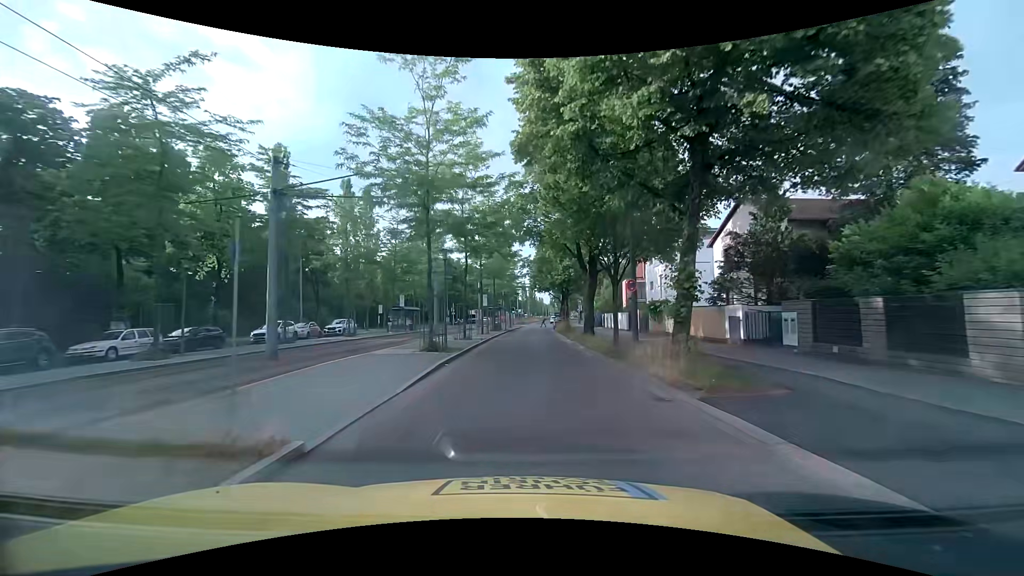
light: Day
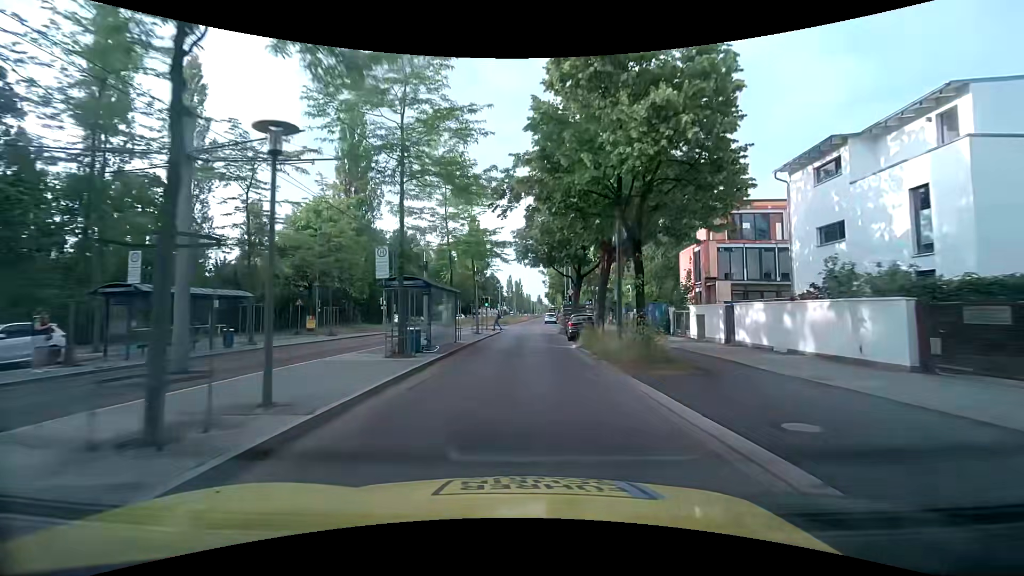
(+0.2, +33.2) m; +1°
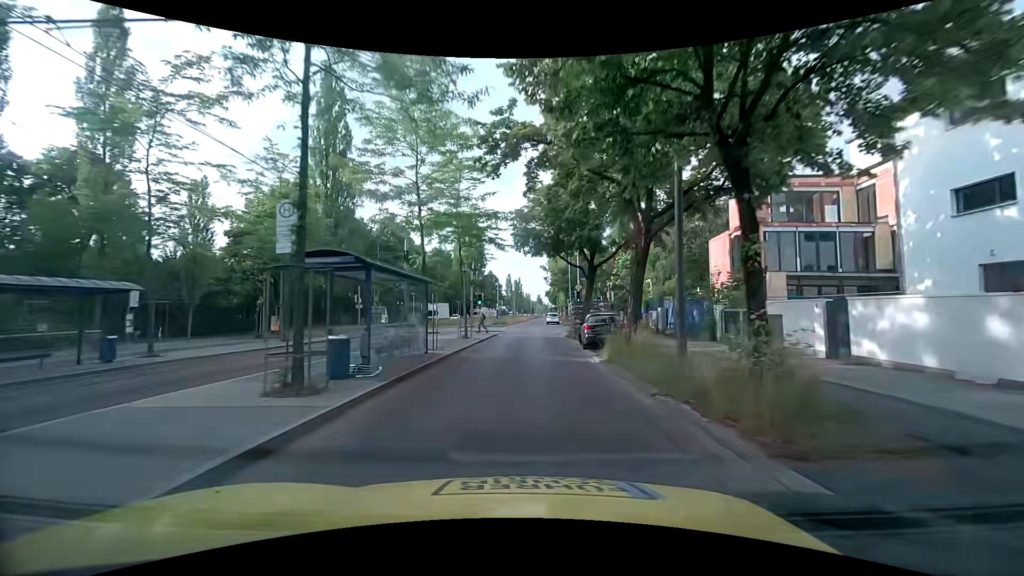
(0.0, +6.9) m; 0°
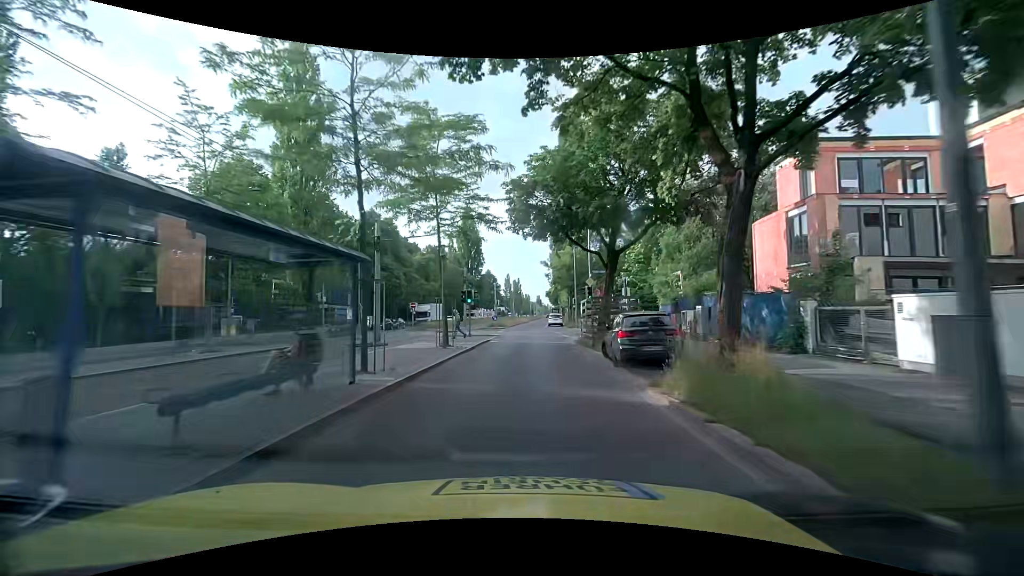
(0.0, +6.9) m; 0°
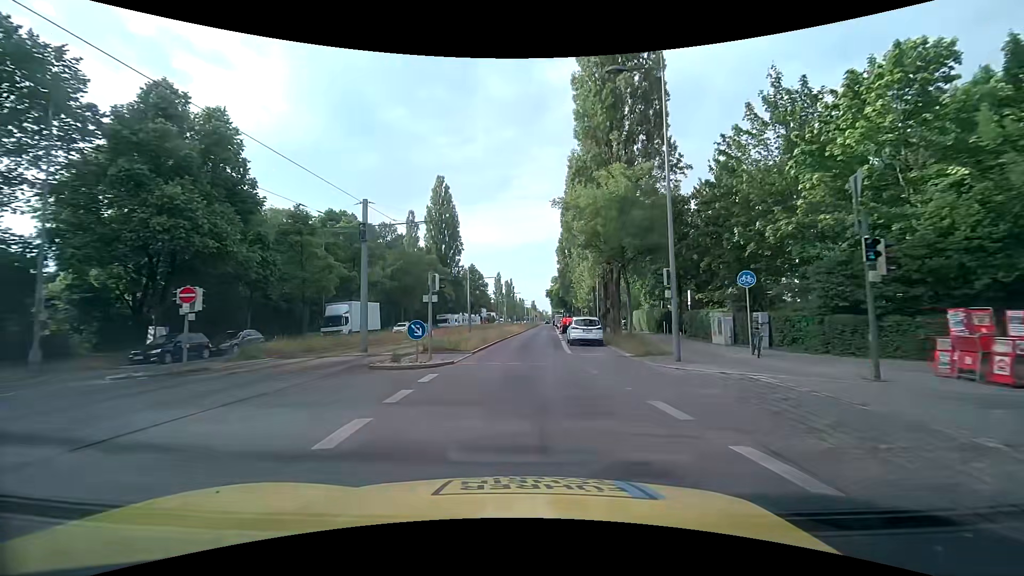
(+0.3, +35.7) m; +1°
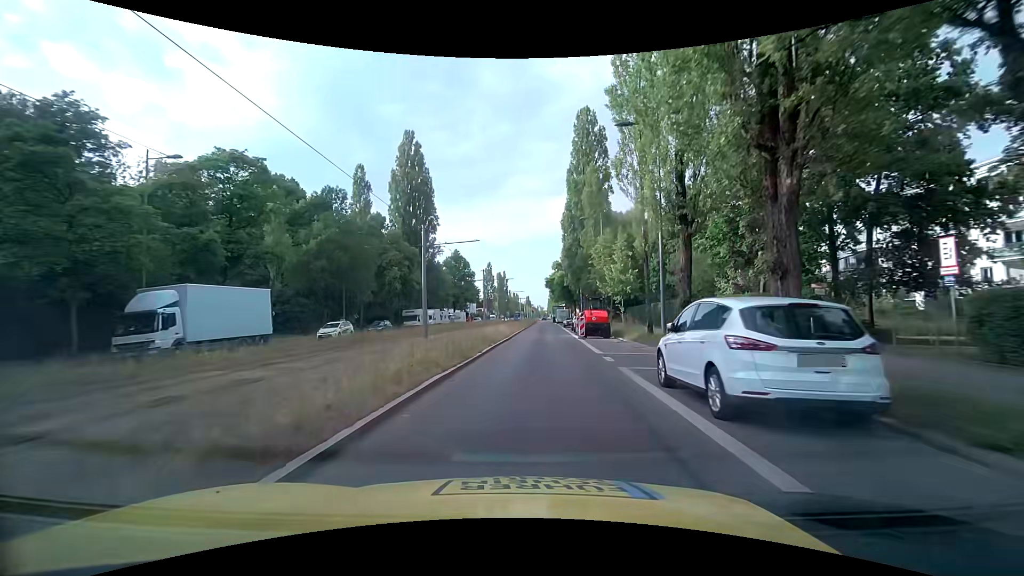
(0.0, +22.0) m; +1°
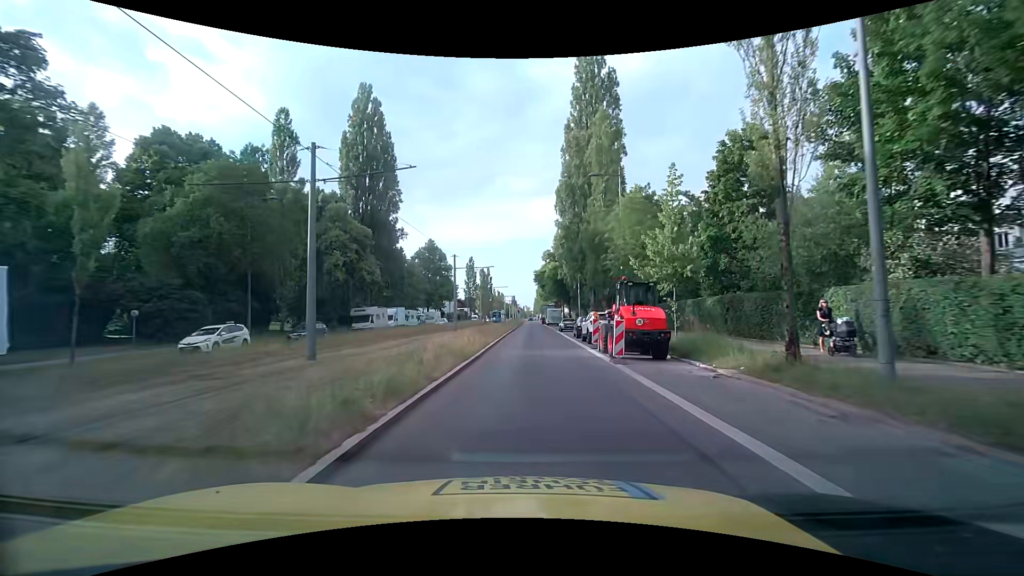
(0.0, +14.8) m; +1°
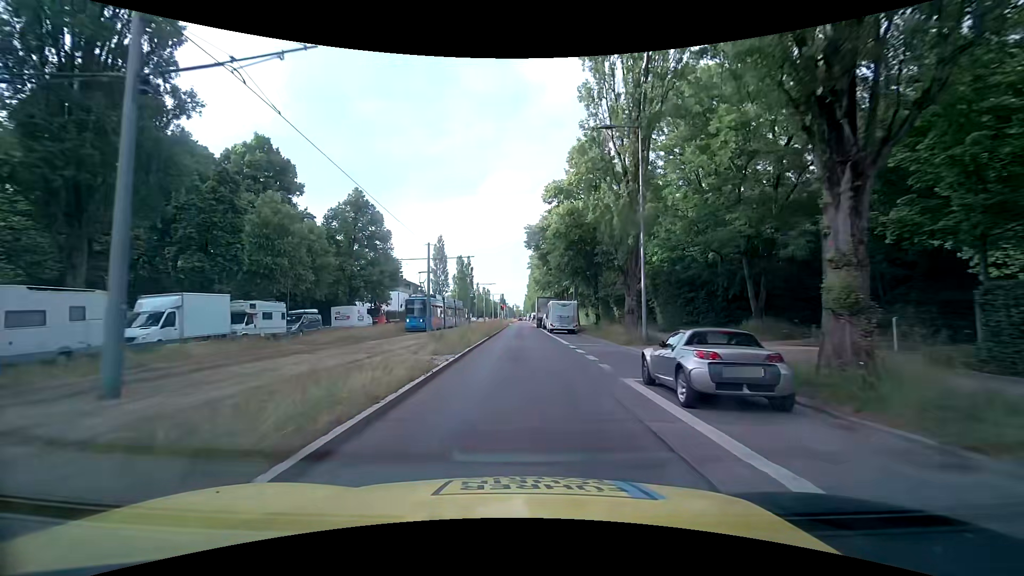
(+1.1, +37.1) m; +2°
(0, +10) (0, +20) (0, +30) (-1, +40) (-1, +50) (-1, +60) (-1, +70) (-1, +80) (-1, +90) (-1, +100) m
